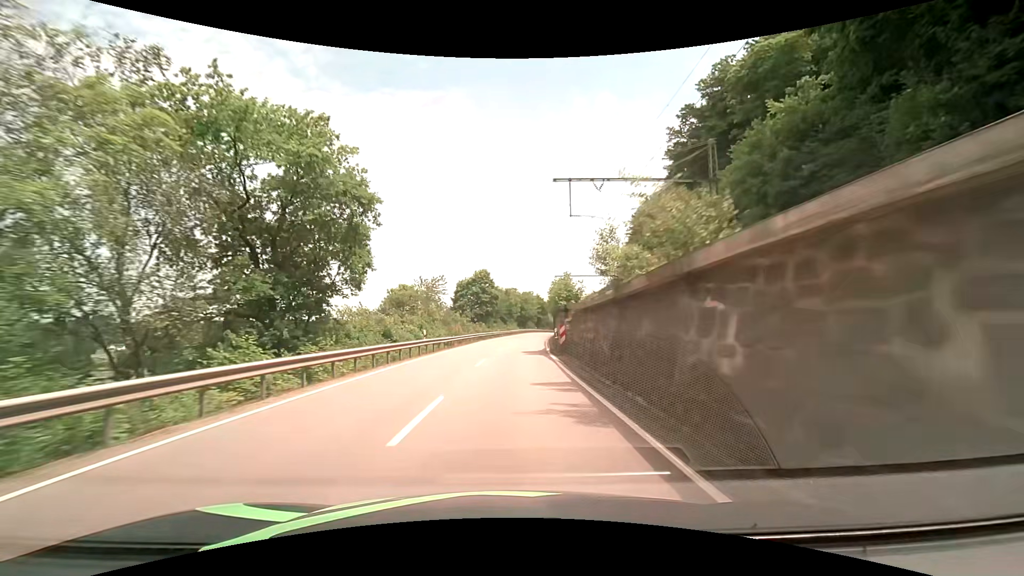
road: primary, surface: asphalt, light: Day
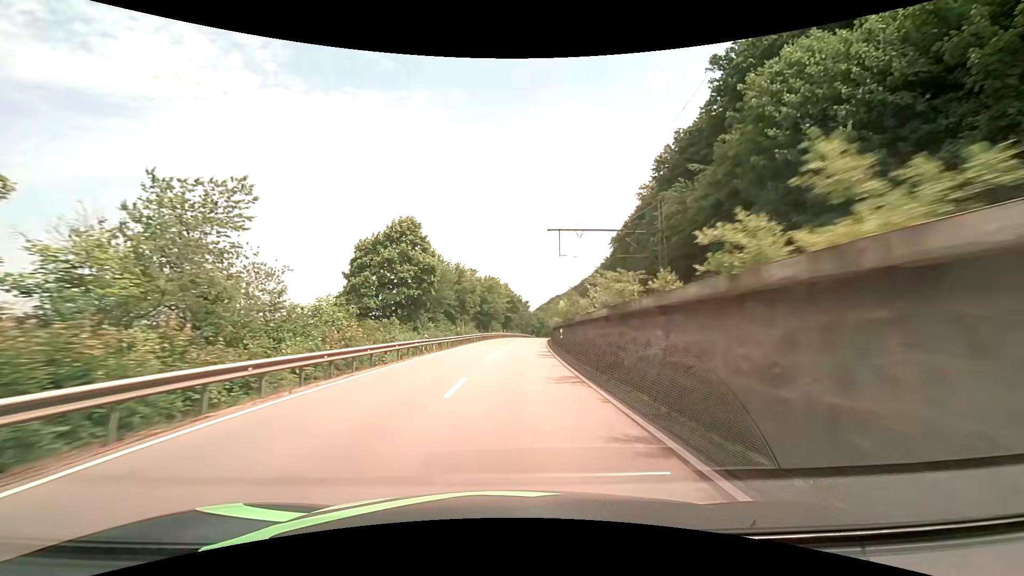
(+1.3, +43.6) m; +4°
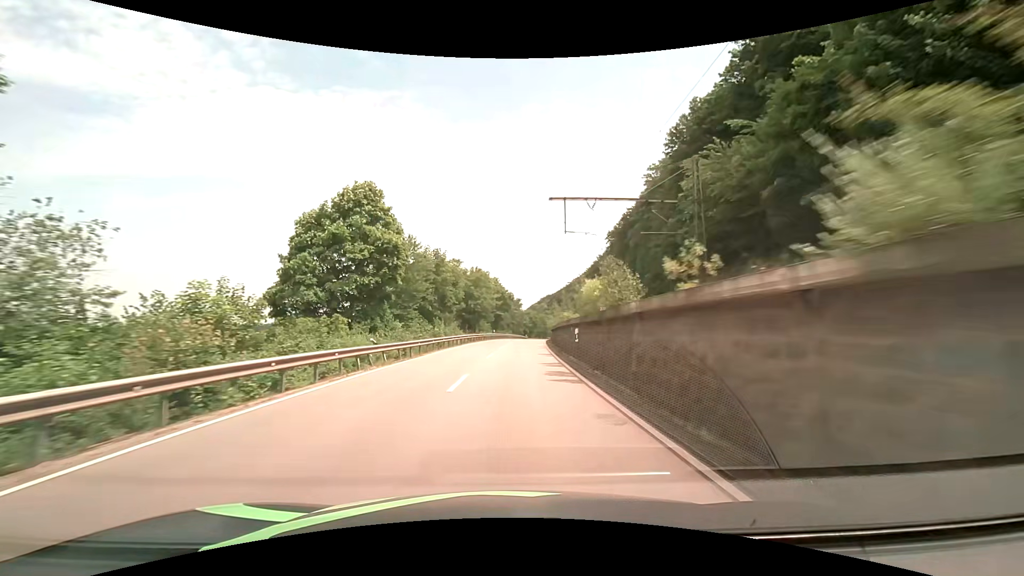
(+0.1, +11.0) m; +1°
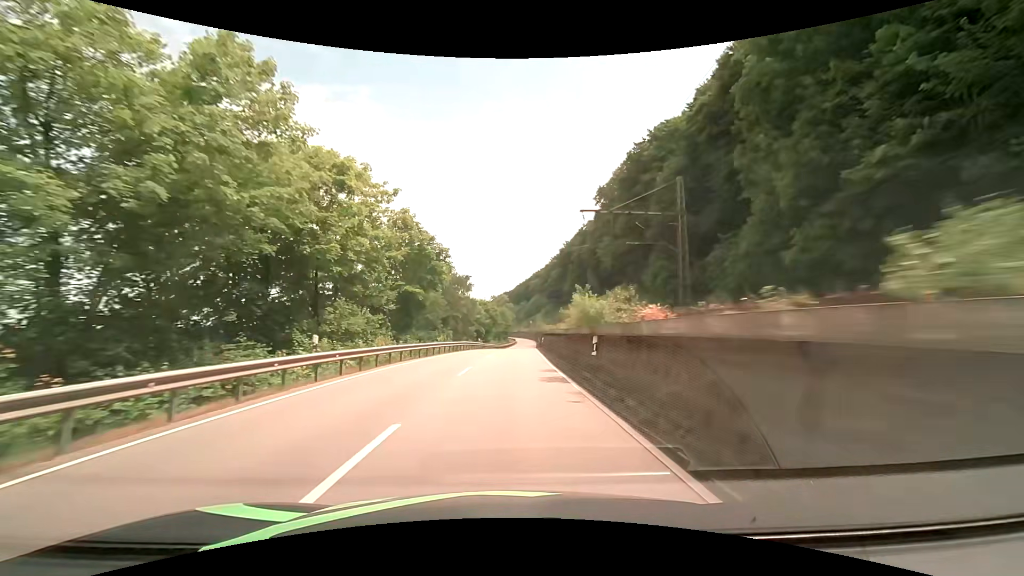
(+2.5, +55.1) m; +5°
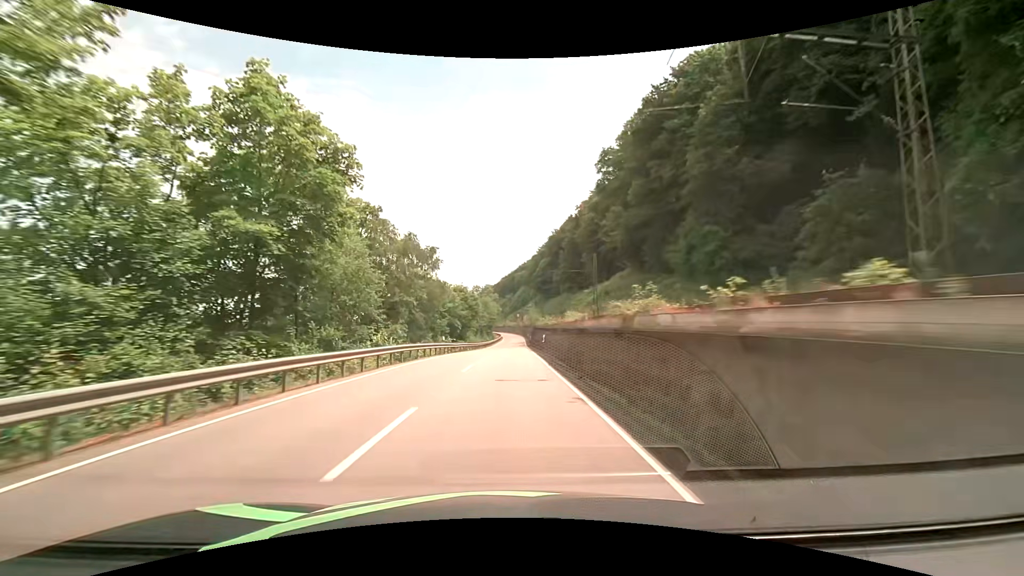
(+0.3, +22.3) m; +2°
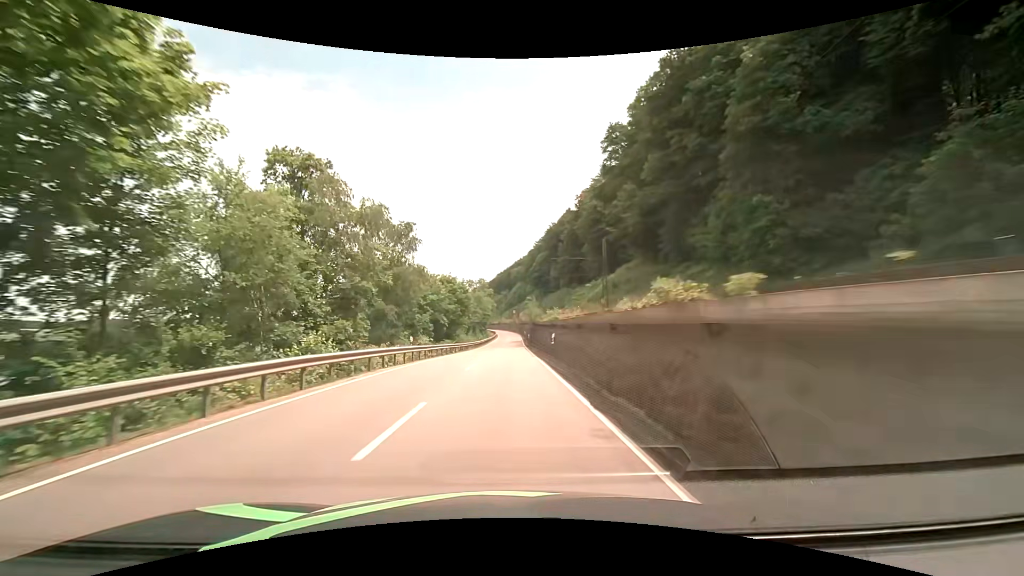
(+0.1, +11.2) m; +1°
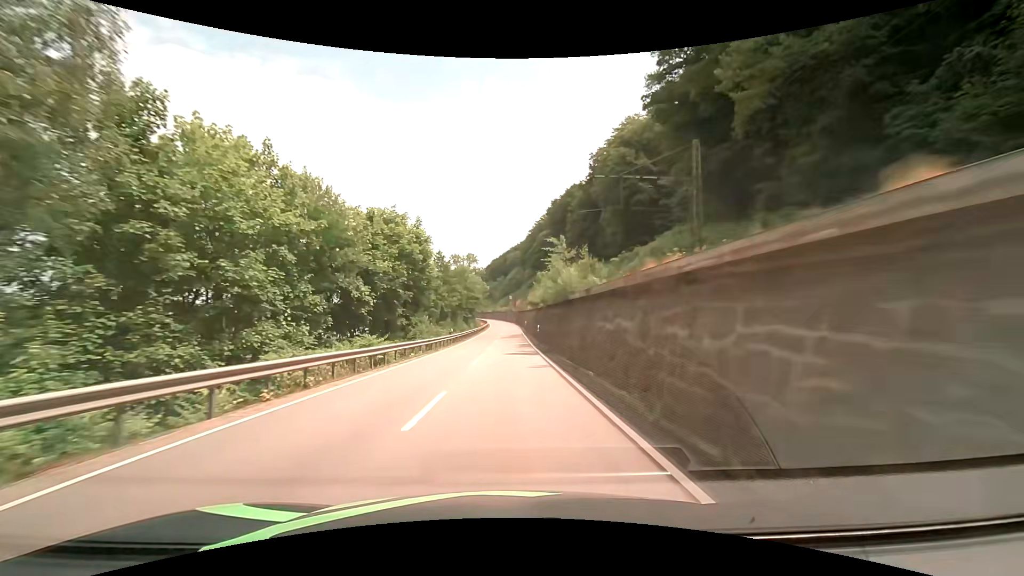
(+0.2, +34.3) m; +1°
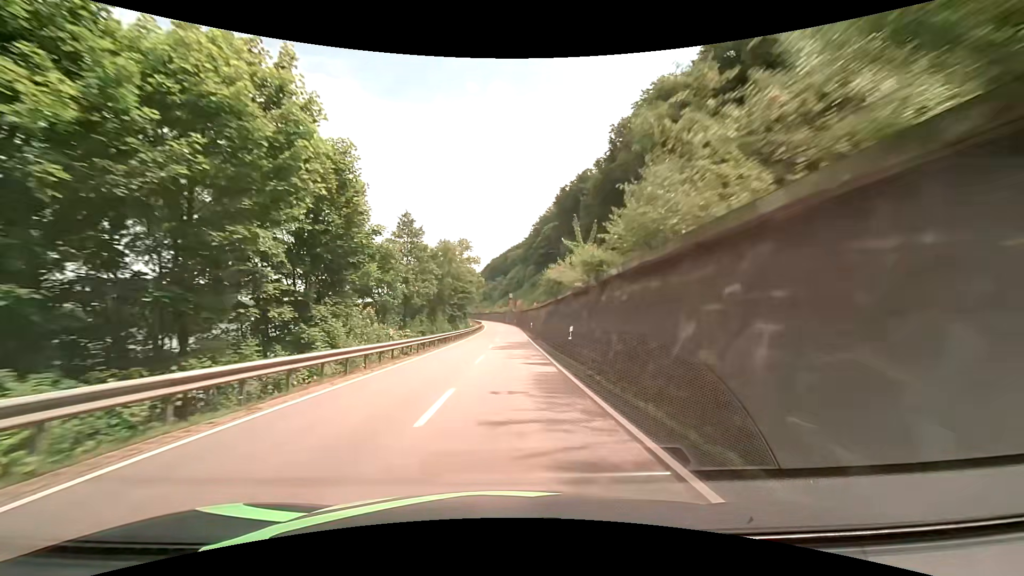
(0.0, +23.4) m; 0°
(0, +10) (0, +20) (0, +30) (0, +40) (0, +50) (0, +60) (0, +70) (0, +80) (0, +90) (0, +100) m
